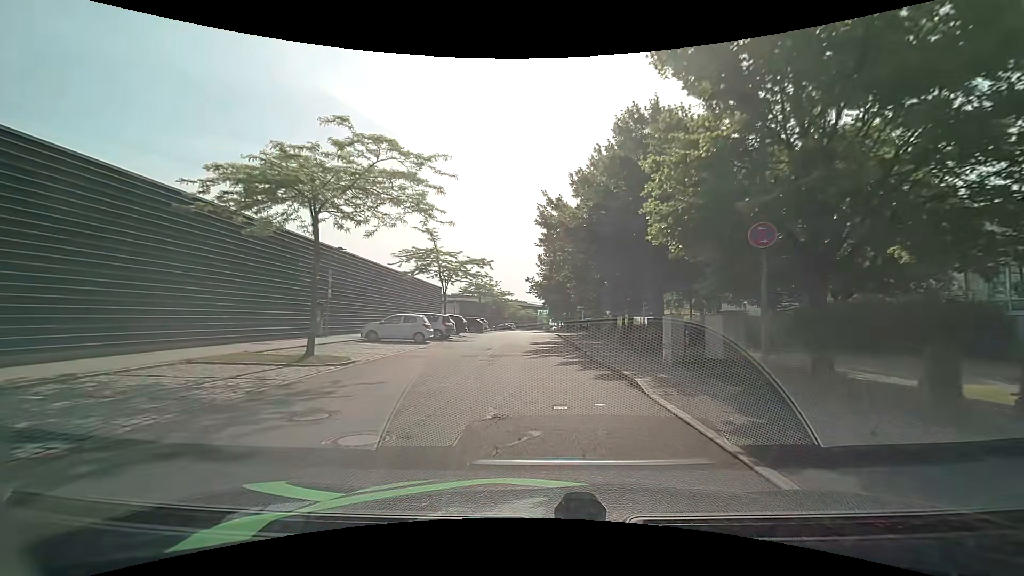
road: residential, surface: asphalt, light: Day
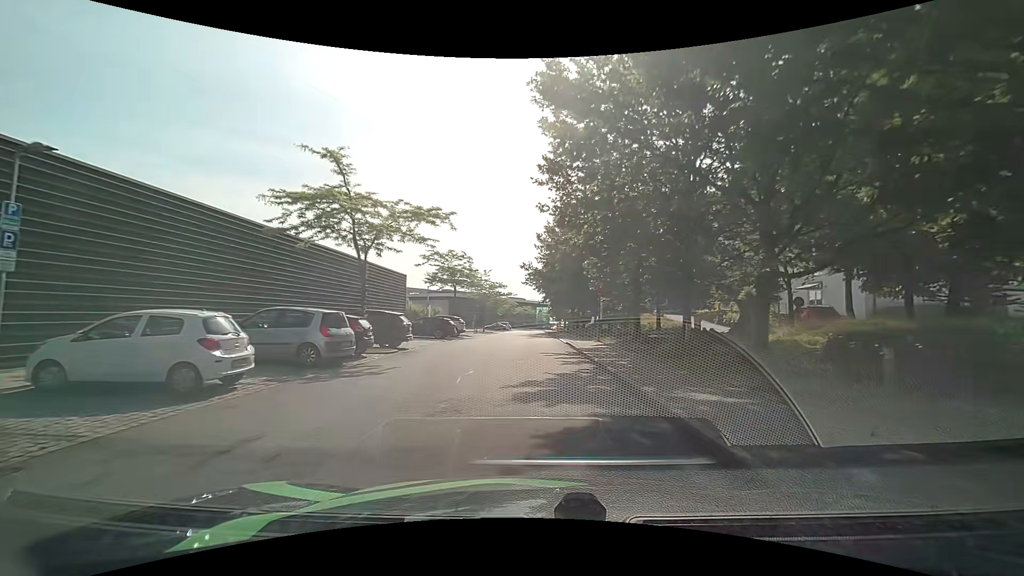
(-0.1, +17.4) m; -1°
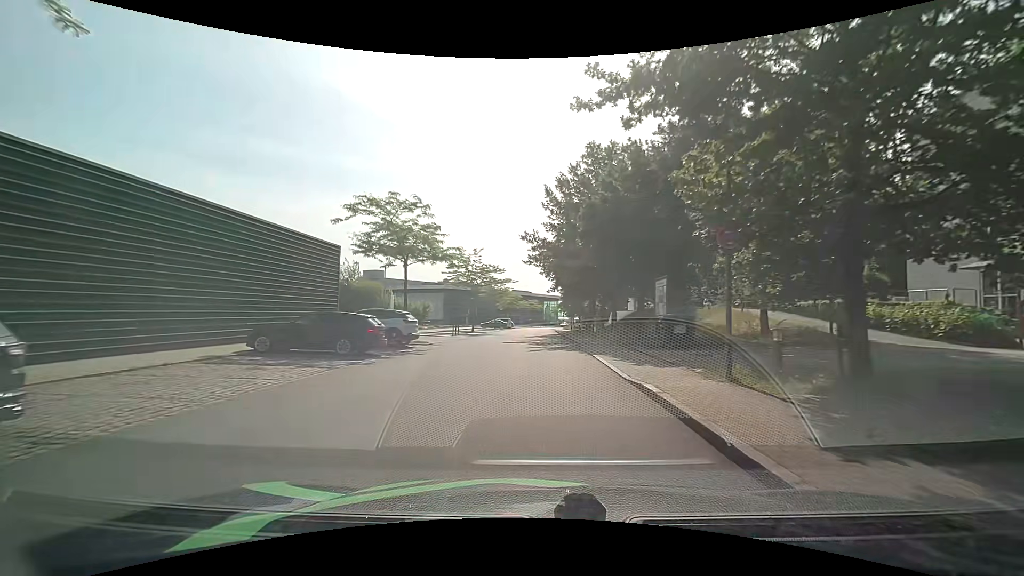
(+0.1, +17.9) m; 0°
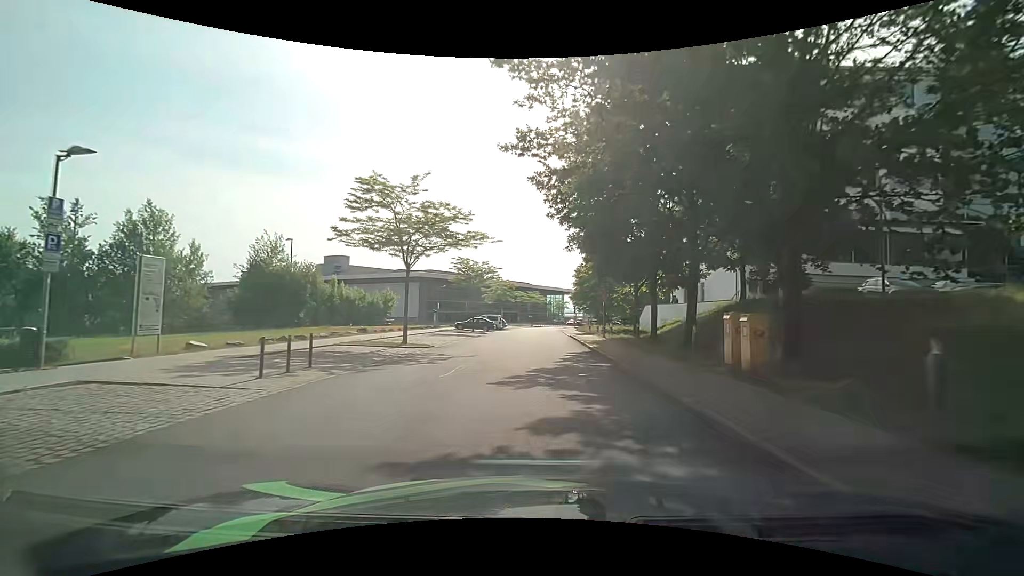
(-0.2, +26.1) m; -1°
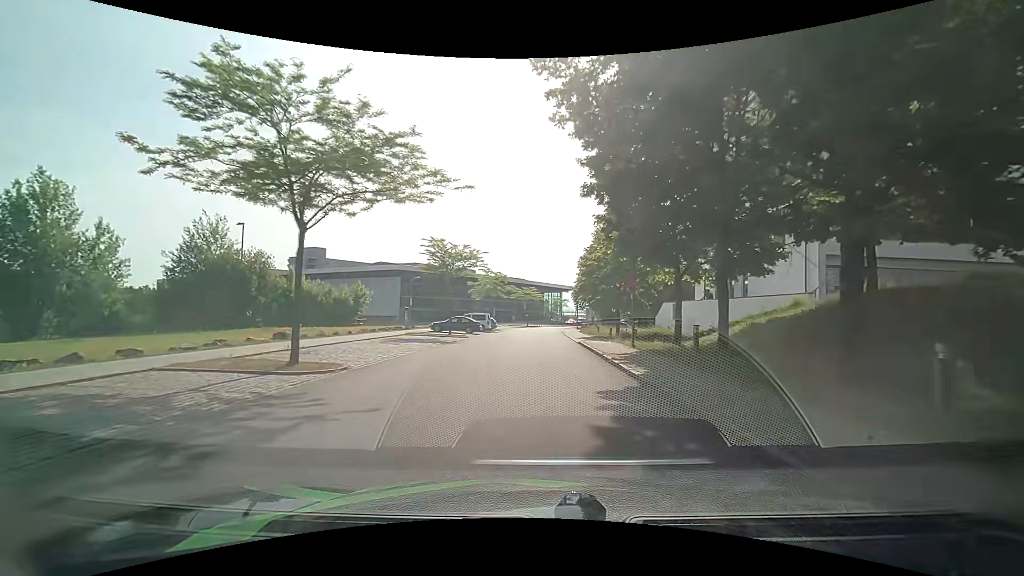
(+0.1, +10.5) m; +2°
